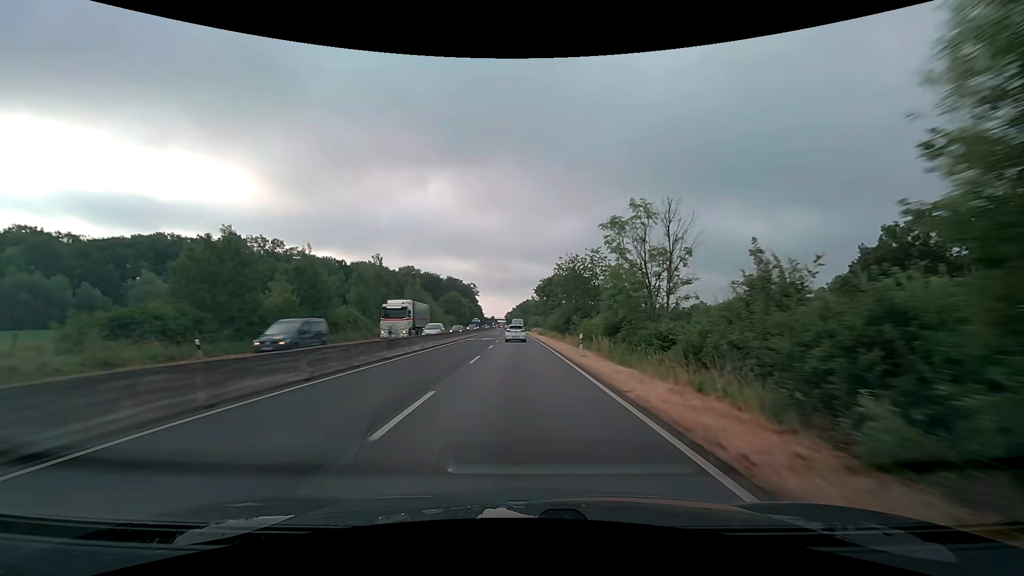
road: trunk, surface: asphalt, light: Day
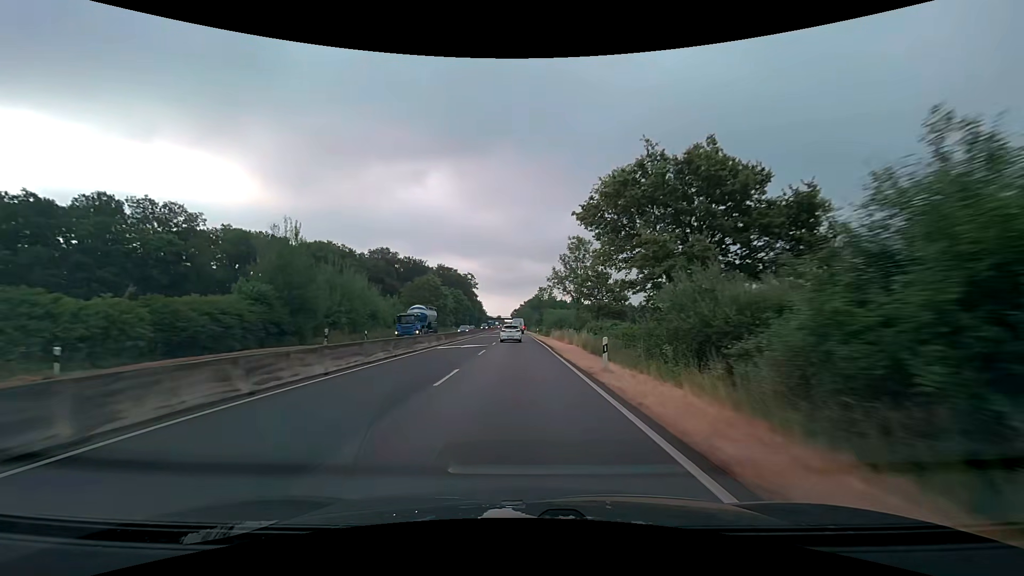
(-0.4, +54.8) m; -1°
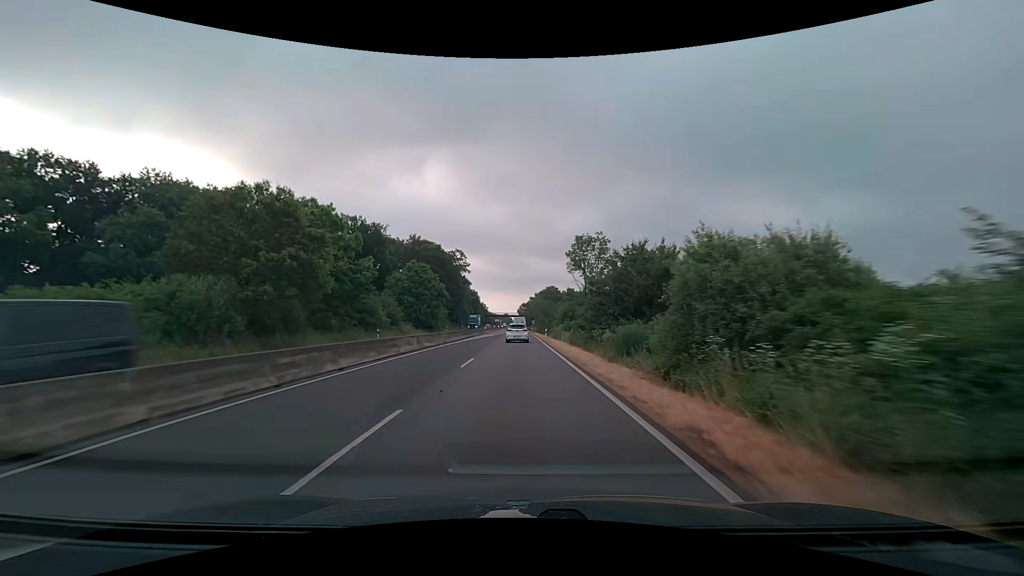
(-0.6, +67.3) m; -1°
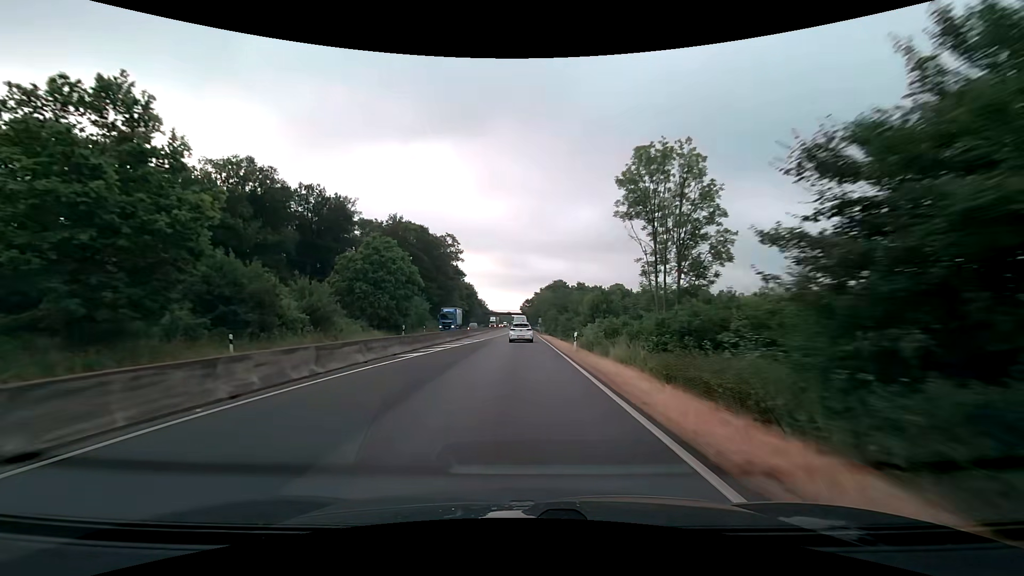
(-0.1, +25.9) m; -1°
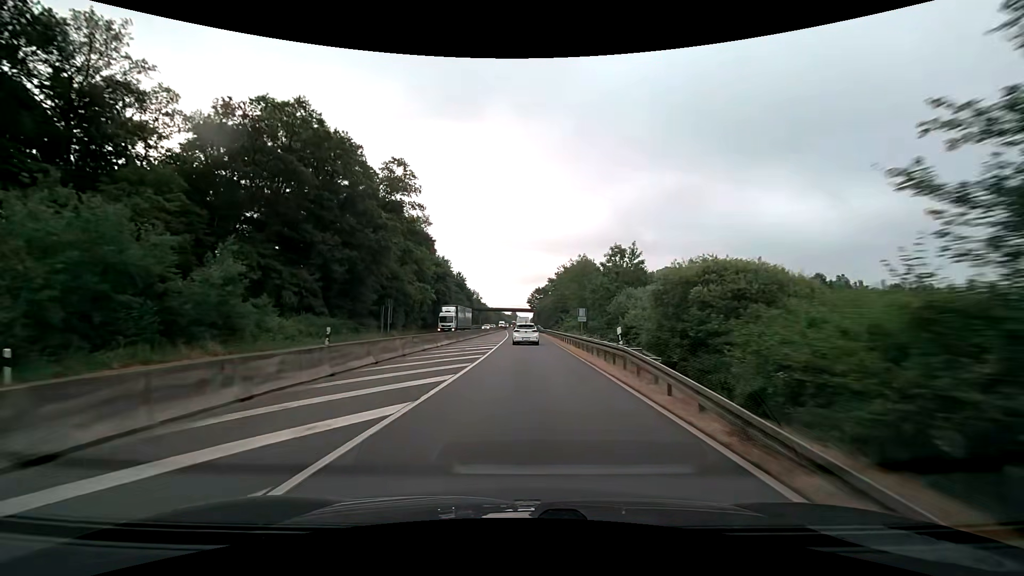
(-0.4, +60.3) m; -1°
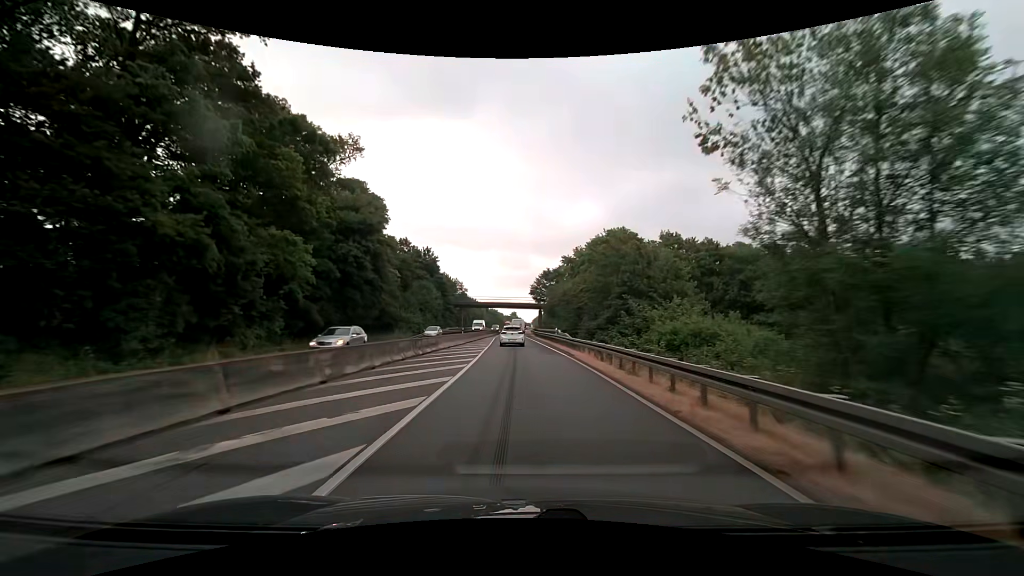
(+0.1, +45.2) m; 0°
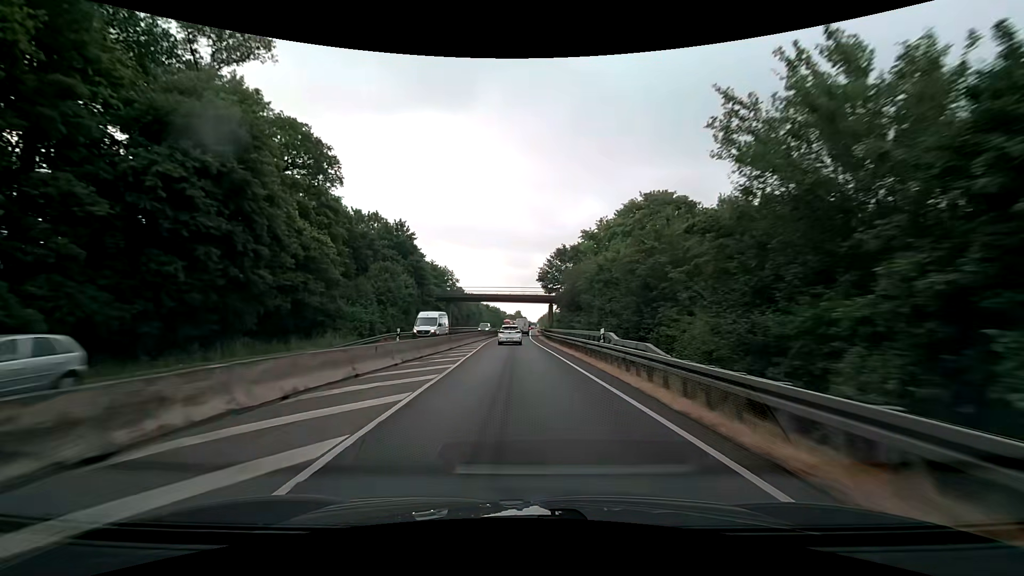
(-0.1, +22.9) m; -1°
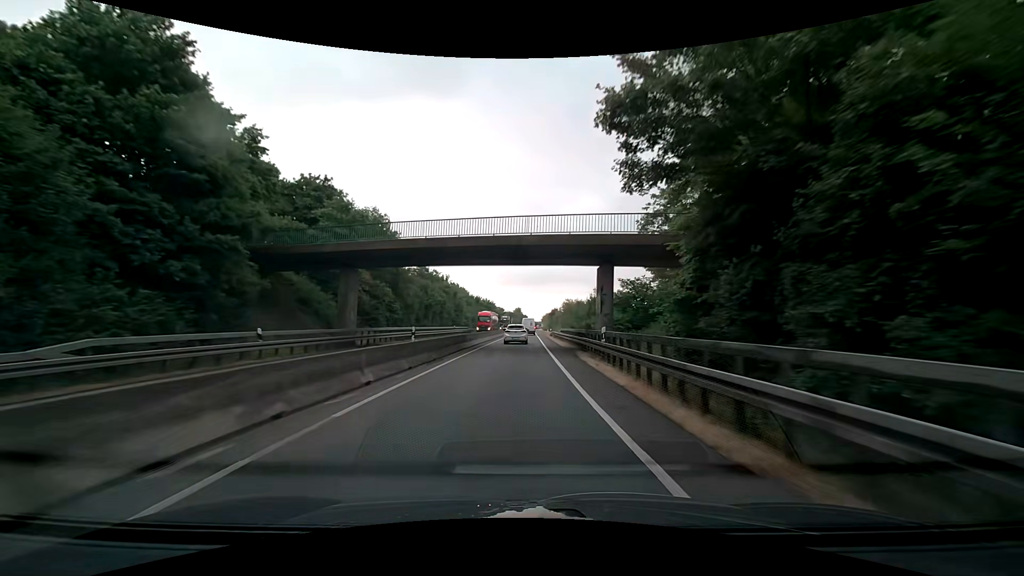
(-0.3, +46.6) m; 0°
(0, +10) (0, +20) (0, +30) (0, +40) (+1, +50) (+1, +60) (+1, +70) (+1, +80) (+1, +90) (+2, +100) m
